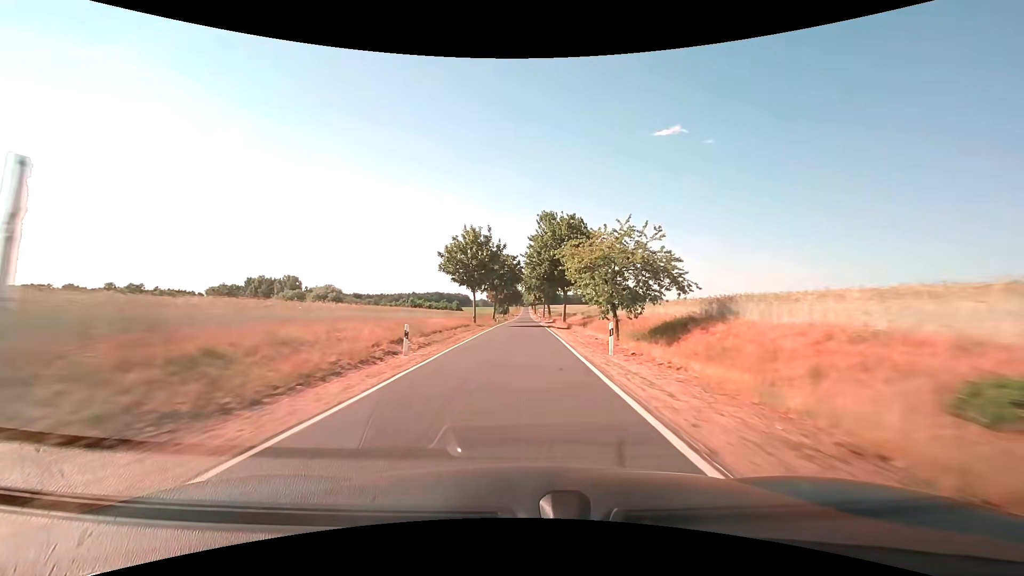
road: tertiary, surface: asphalt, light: Day
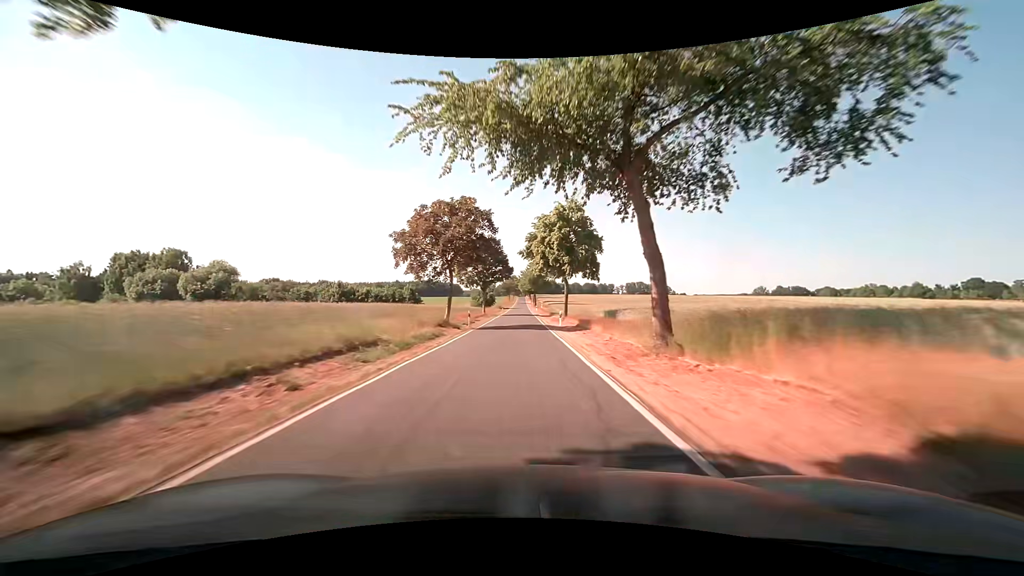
(+0.4, +69.3) m; +1°
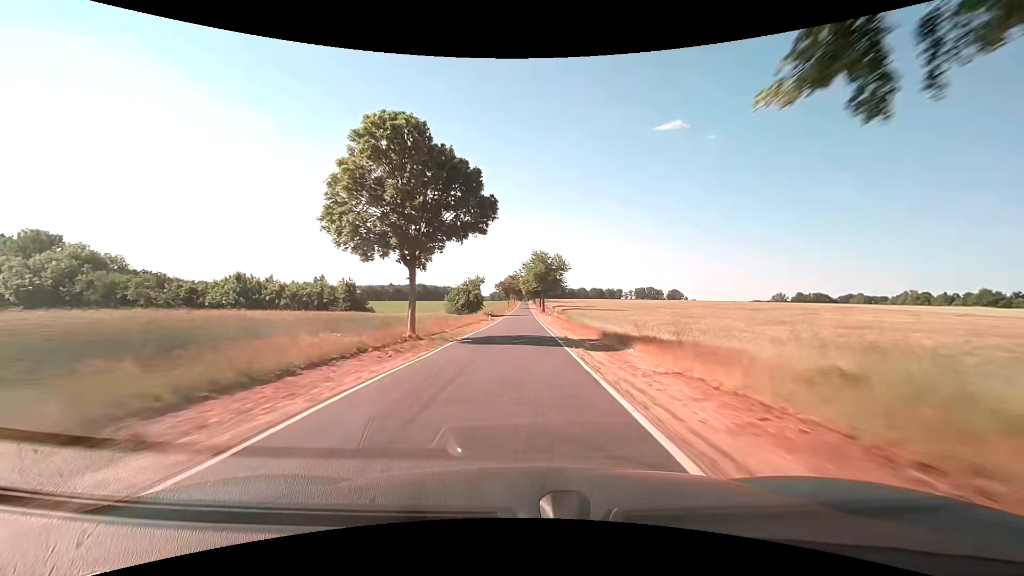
(-0.1, +42.4) m; -1°
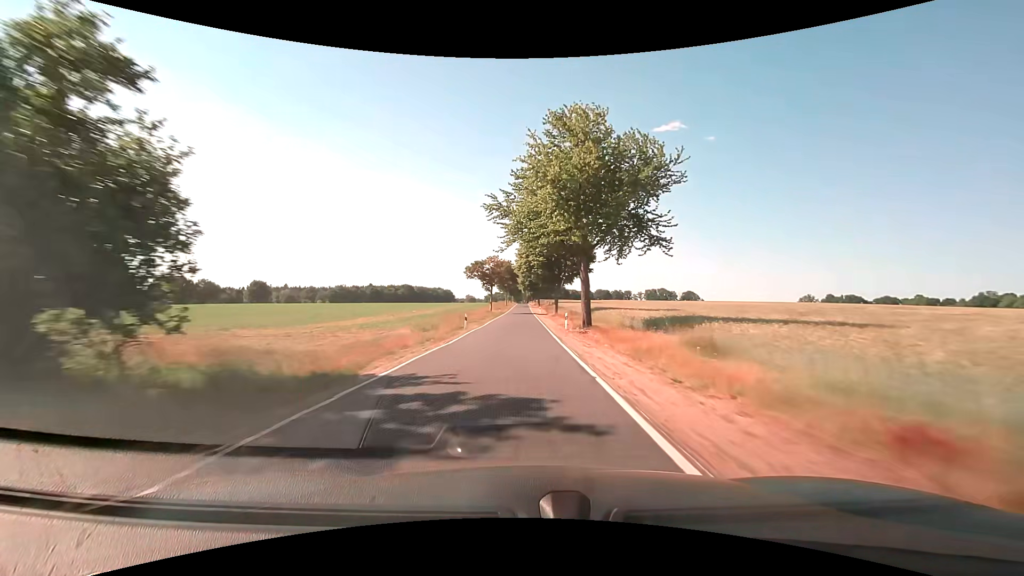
(+0.4, +71.8) m; 0°
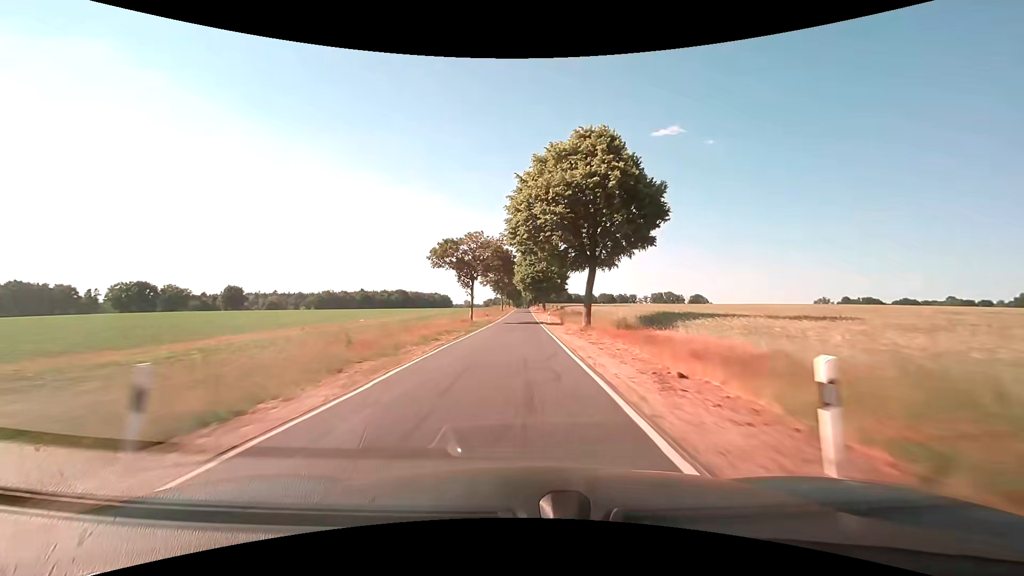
(0.0, +28.9) m; 0°
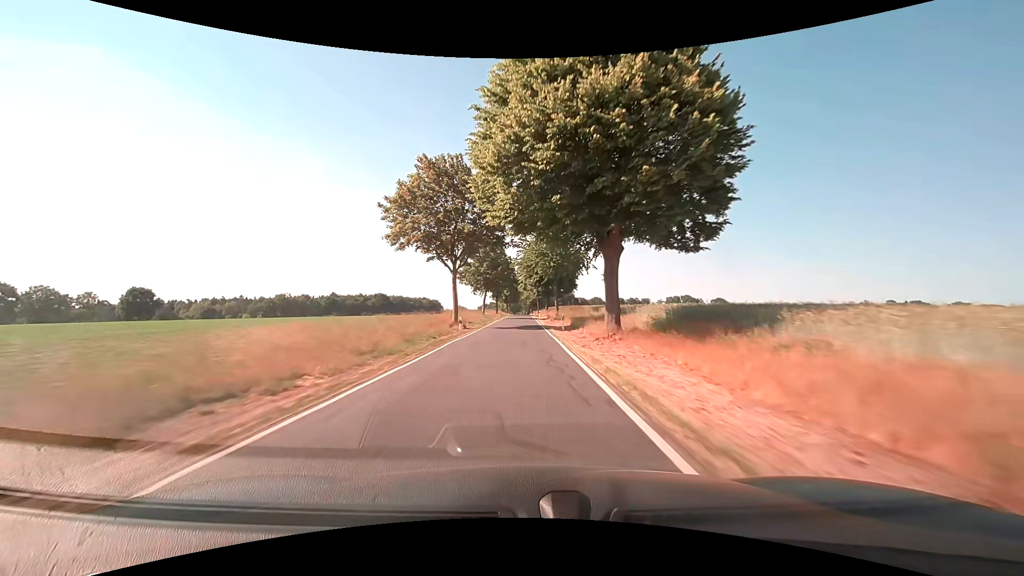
(+0.2, +72.3) m; 0°
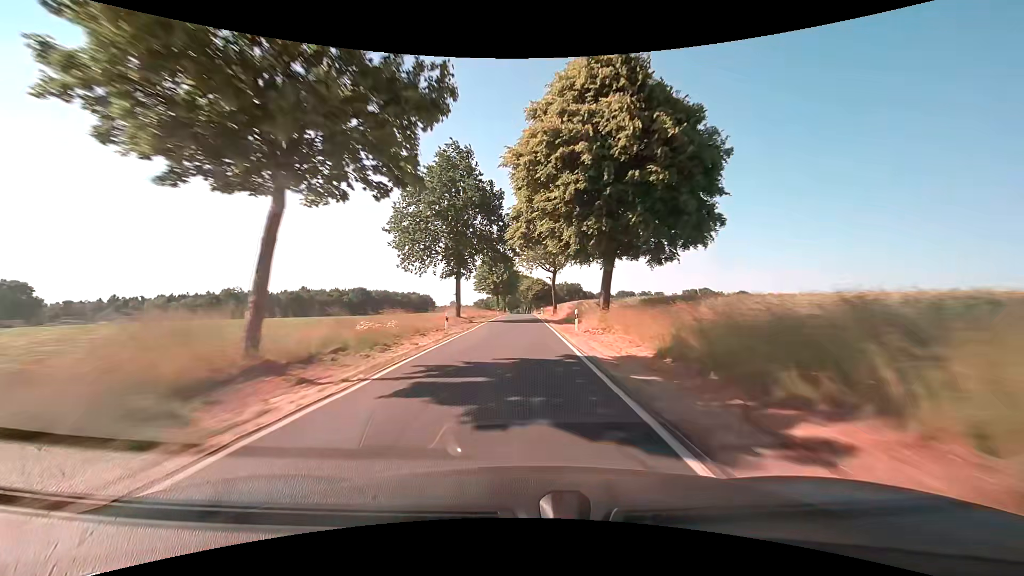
(-0.2, +57.3) m; 0°
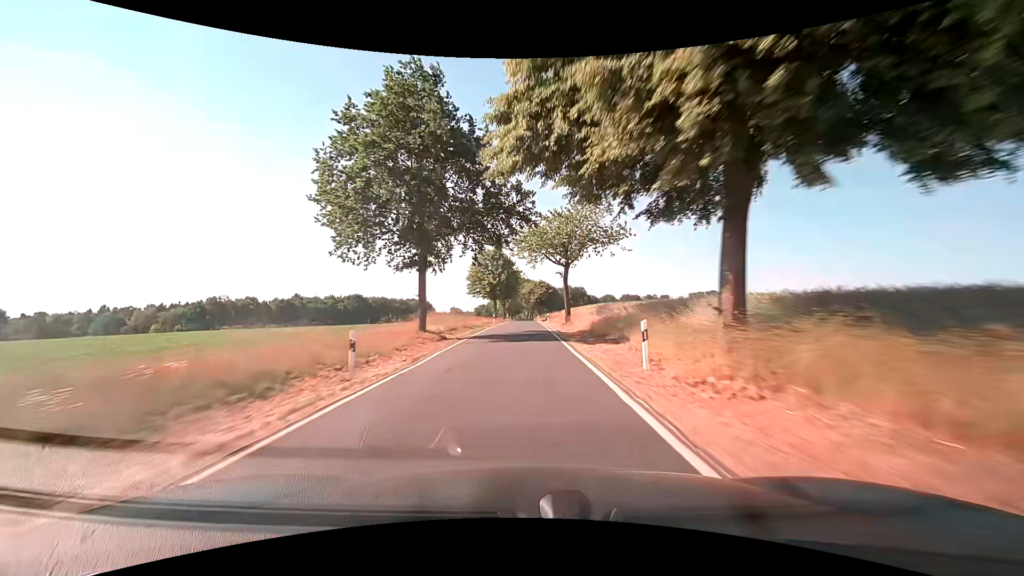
(0.0, +14.2) m; 0°
(0, +10) (0, +20) (0, +30) (0, +40) (0, +50) (0, +60) (0, +70) (0, +80) (0, +90) (0, +100) m
